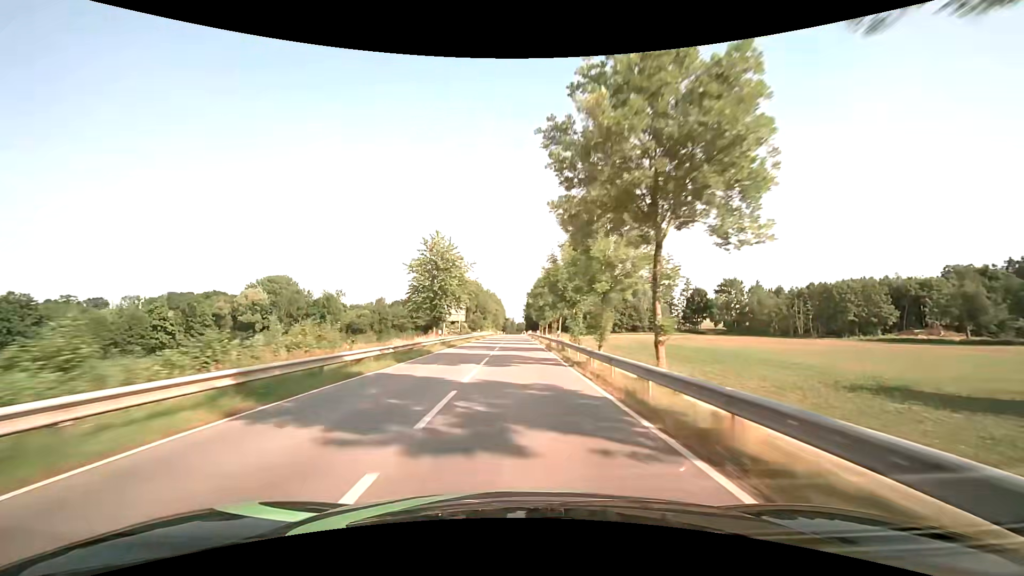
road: secondary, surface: asphalt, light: Day
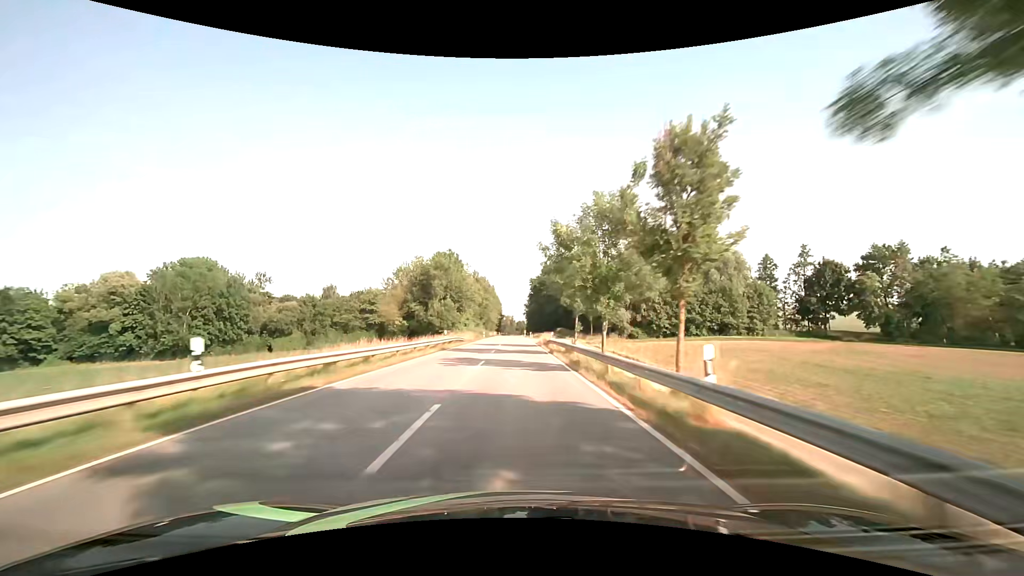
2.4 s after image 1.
(+0.2, +63.2) m; 0°
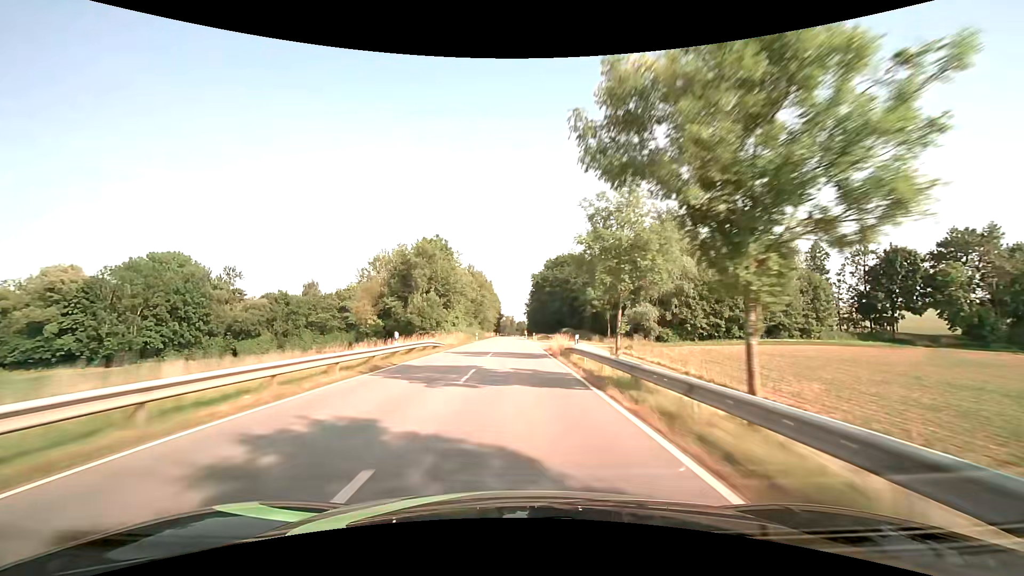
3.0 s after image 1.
(0.0, +15.9) m; 0°
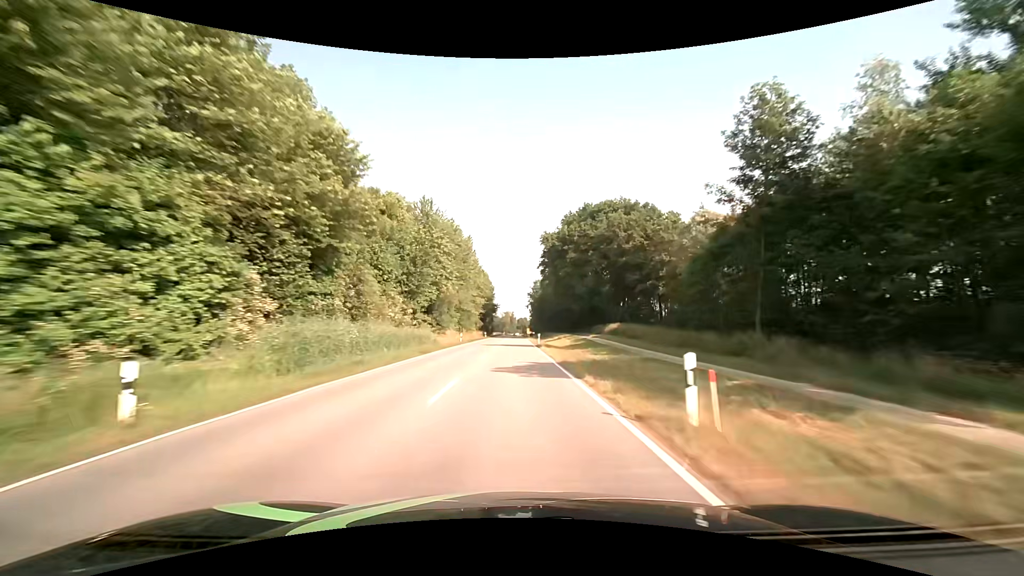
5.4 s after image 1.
(-0.2, +63.8) m; 0°
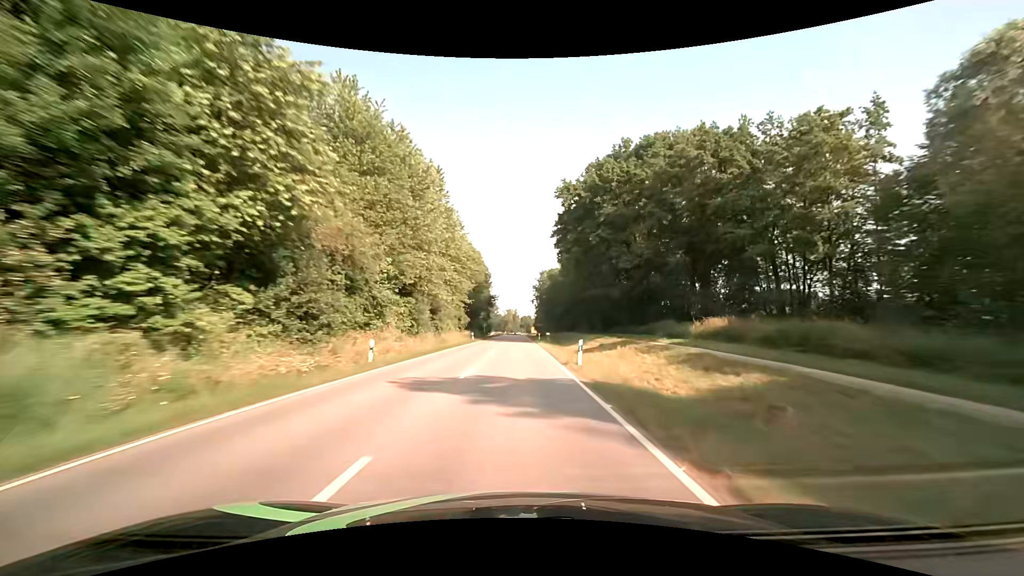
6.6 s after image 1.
(0.0, +32.0) m; 0°
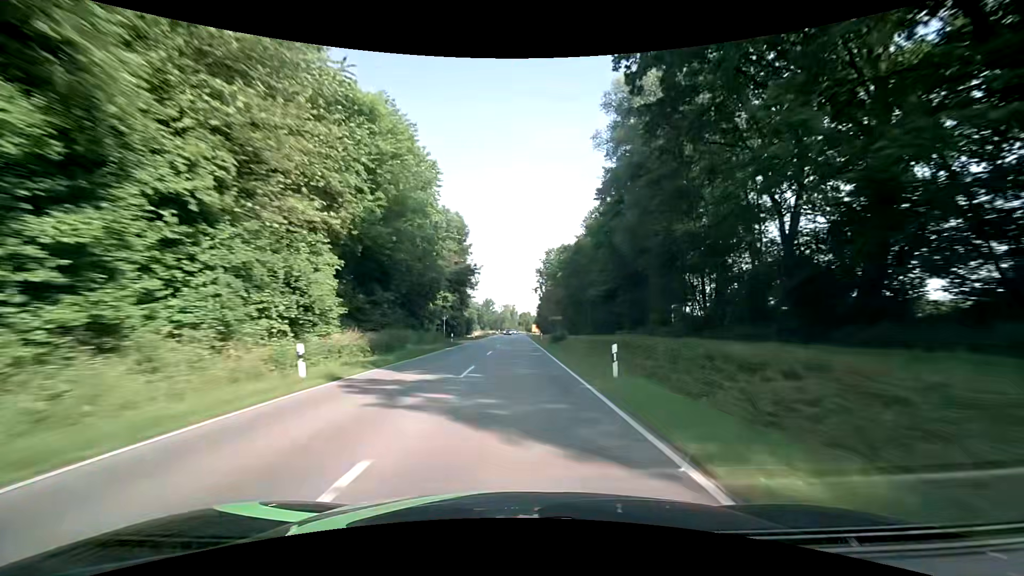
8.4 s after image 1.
(+0.1, +48.2) m; 0°
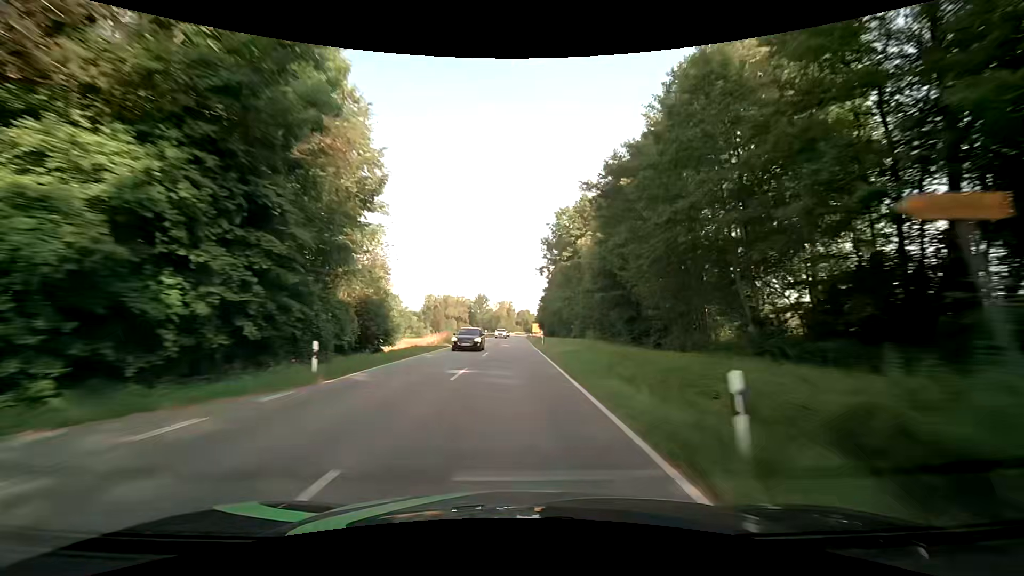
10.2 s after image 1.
(+0.3, +48.2) m; 0°
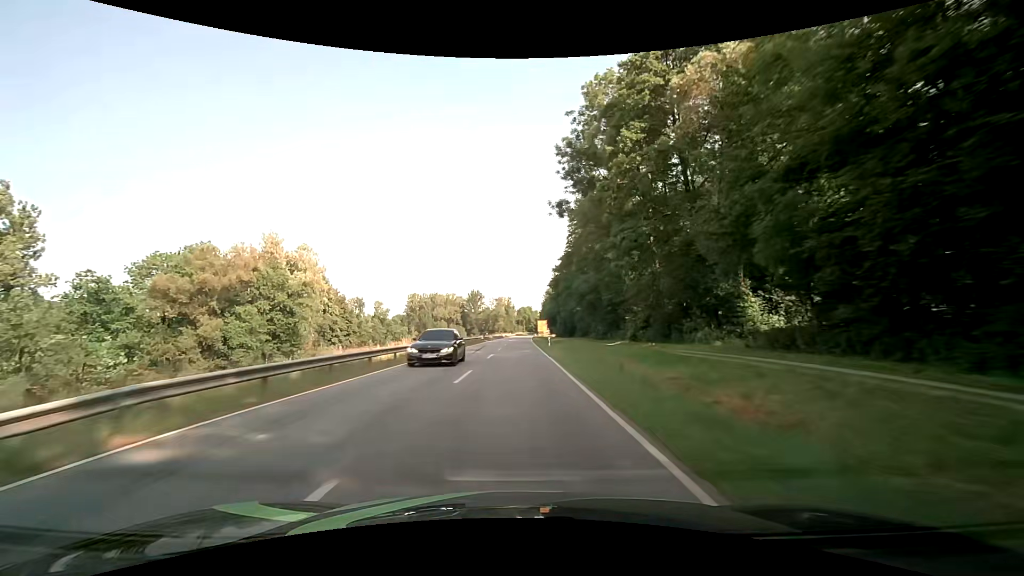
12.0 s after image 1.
(+0.4, +48.4) m; 0°
(0, +10) (0, +20) (0, +30) (0, +40) (0, +50) (0, +60) (0, +70) (0, +80) (+1, +90) (+1, +100) m
